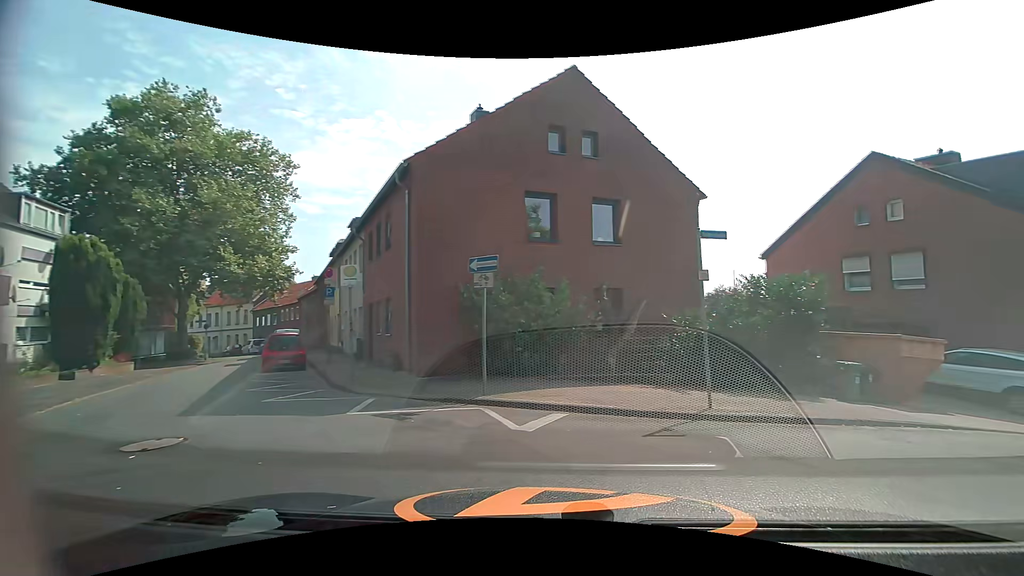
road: residential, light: Day
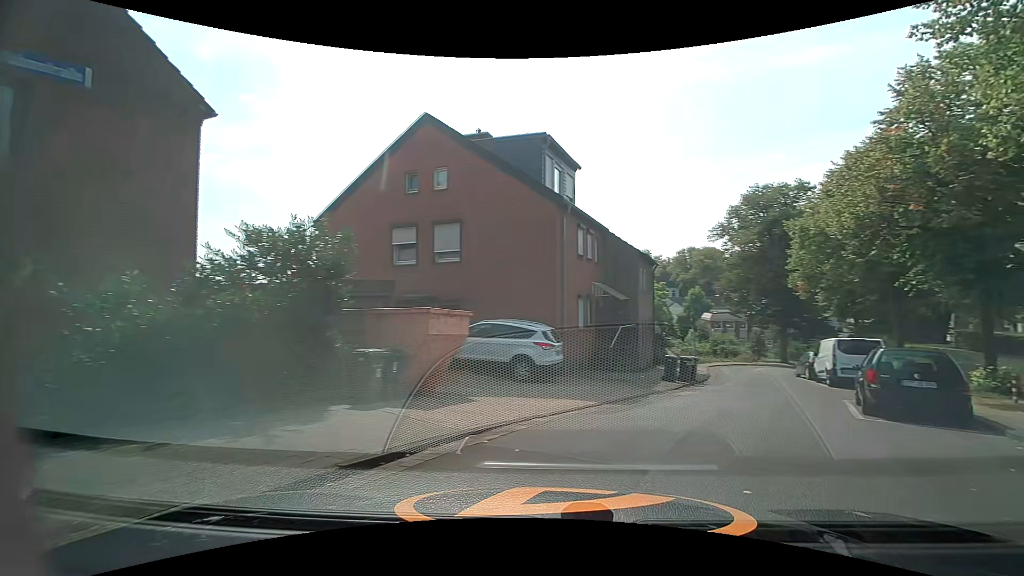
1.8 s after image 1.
(+1.9, +5.3) m; +43°
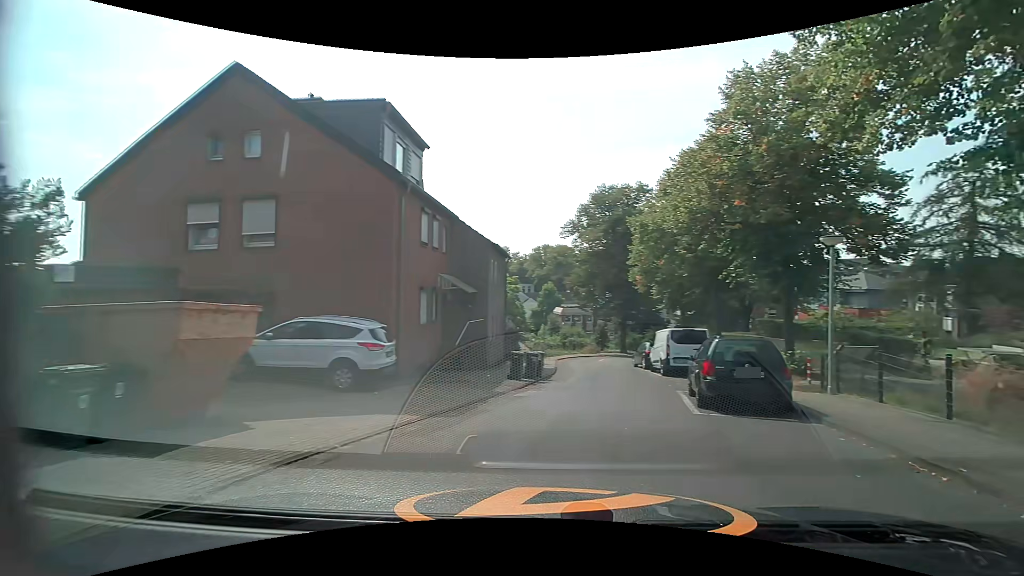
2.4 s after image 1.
(+0.3, +2.1) m; +16°
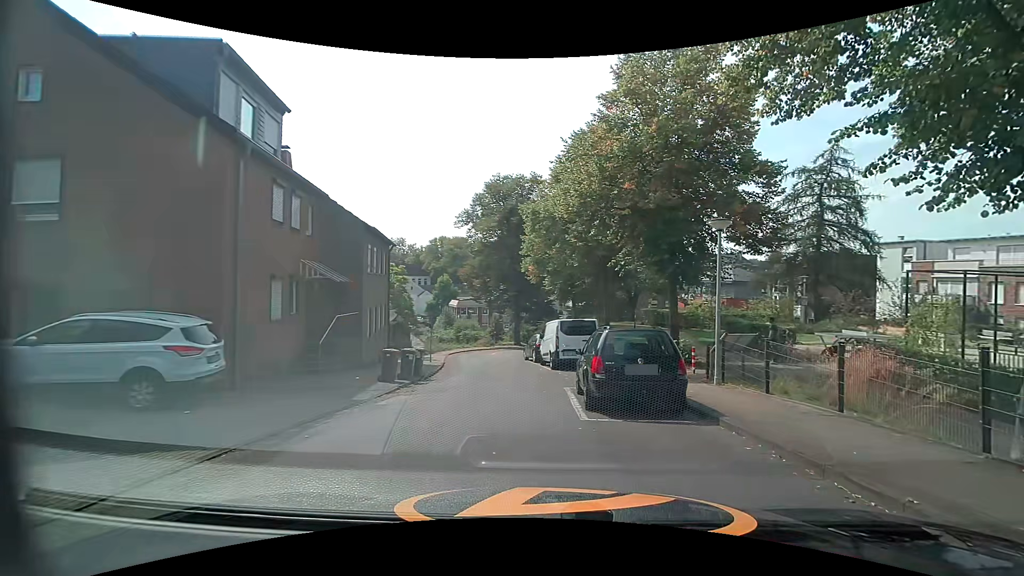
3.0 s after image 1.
(+0.2, +1.9) m; +10°
